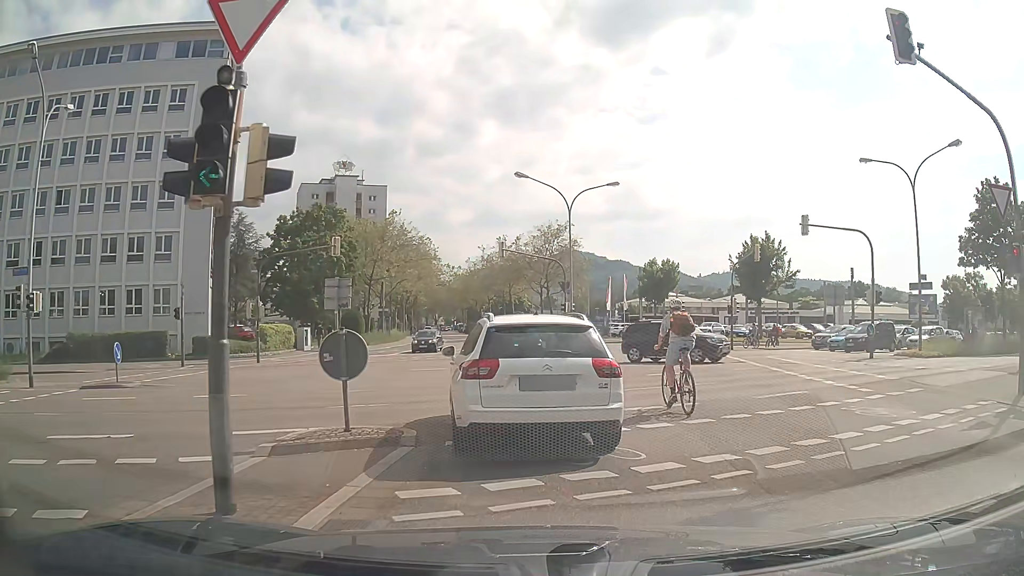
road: secondary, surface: asphalt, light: Day
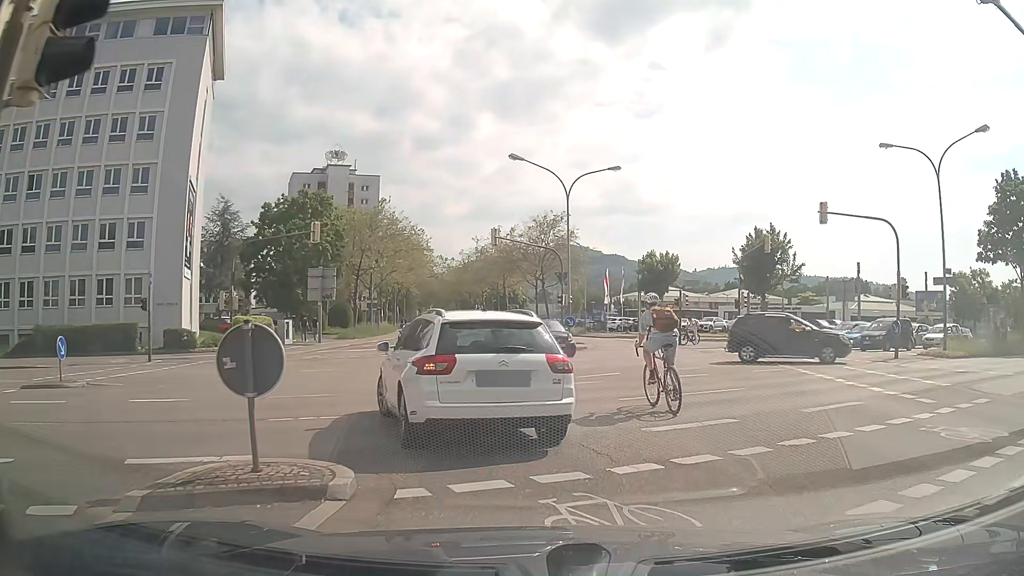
(0.0, +2.7) m; +1°
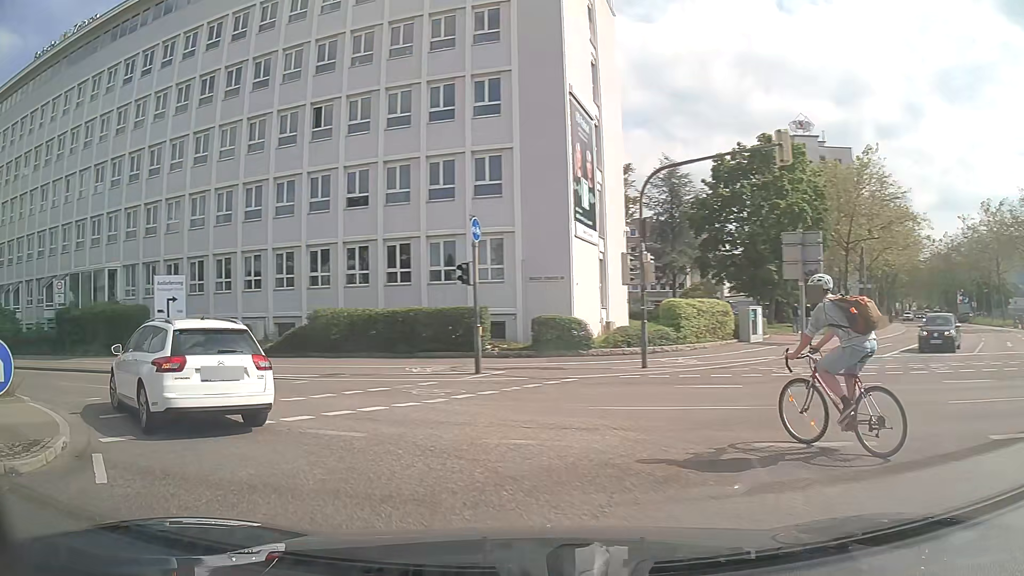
(-3.7, +14.2) m; -42°
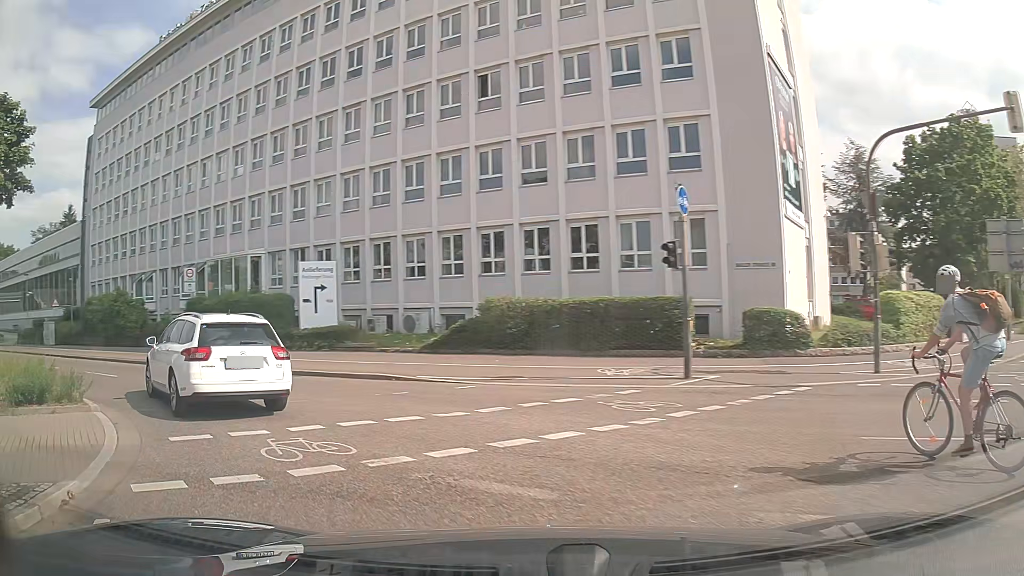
(-0.4, +3.3) m; -15°
